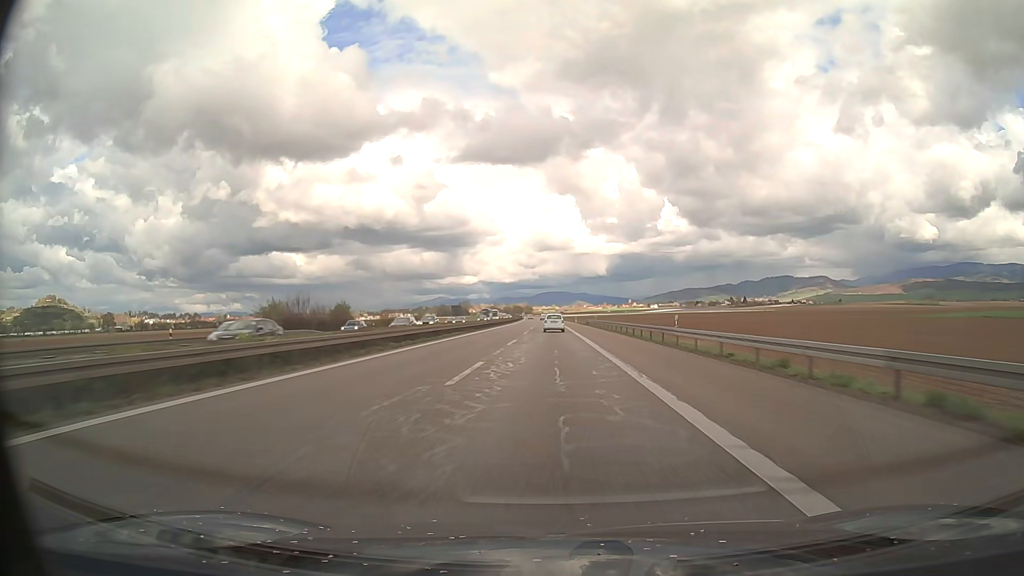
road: motorway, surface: asphalt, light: Day
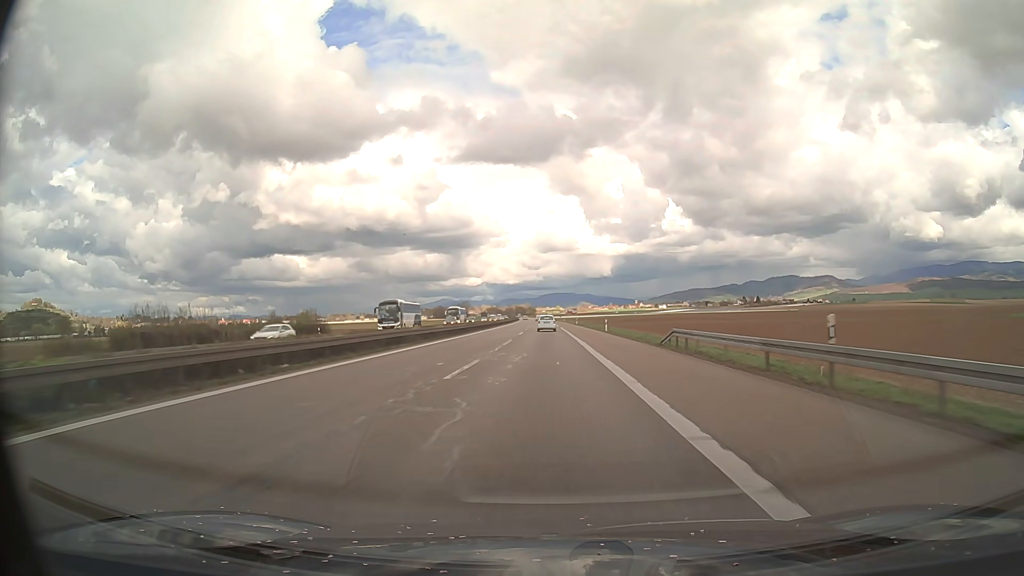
(-0.2, +70.1) m; 0°
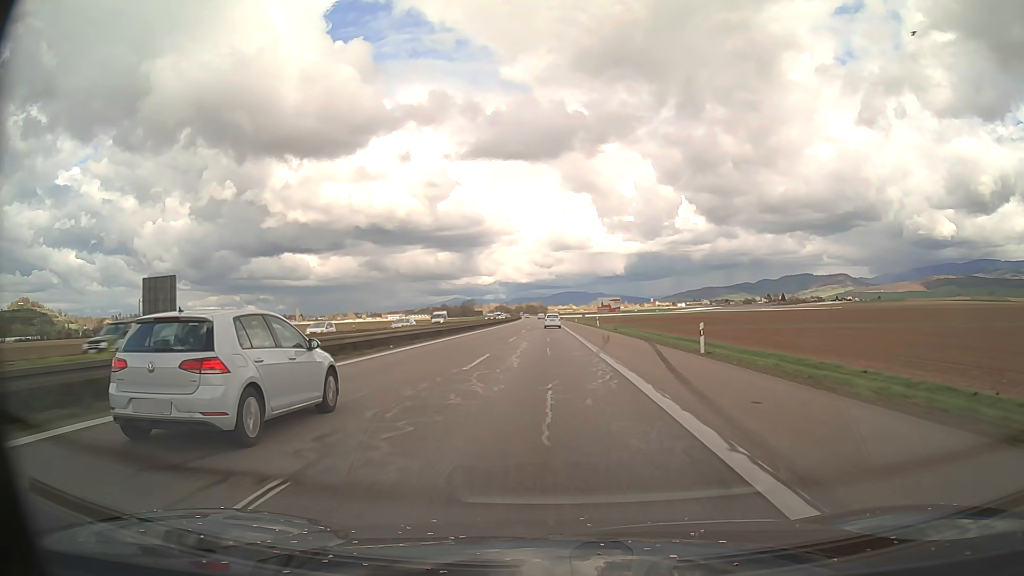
(-1.1, +87.8) m; -1°
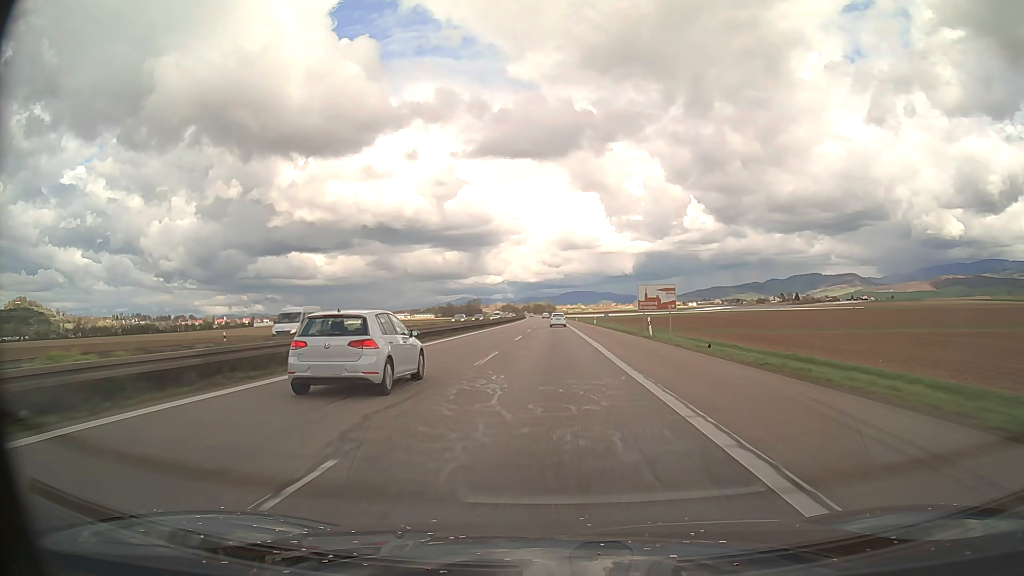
(-0.3, +34.9) m; -1°
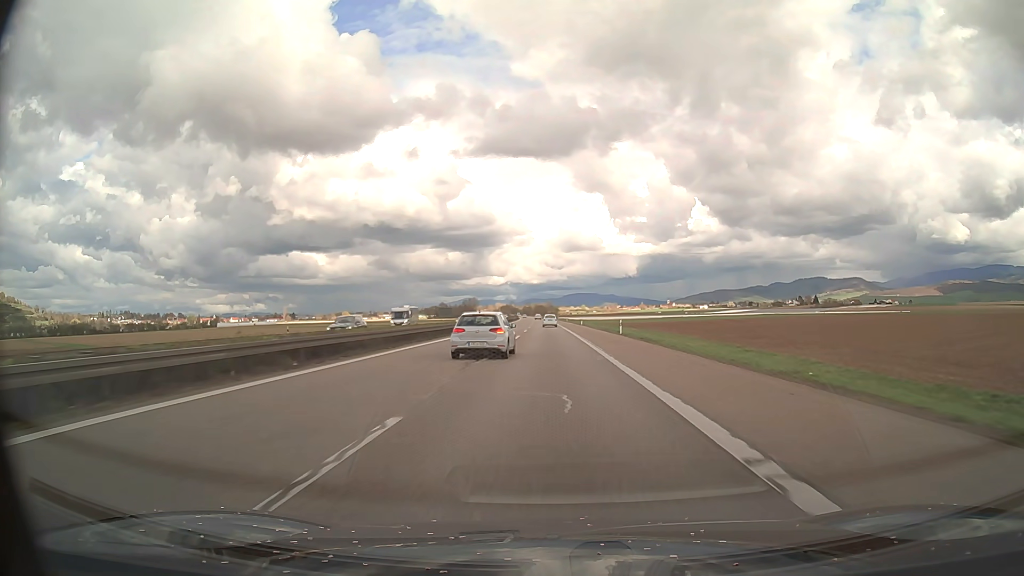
(-0.3, +87.1) m; 0°
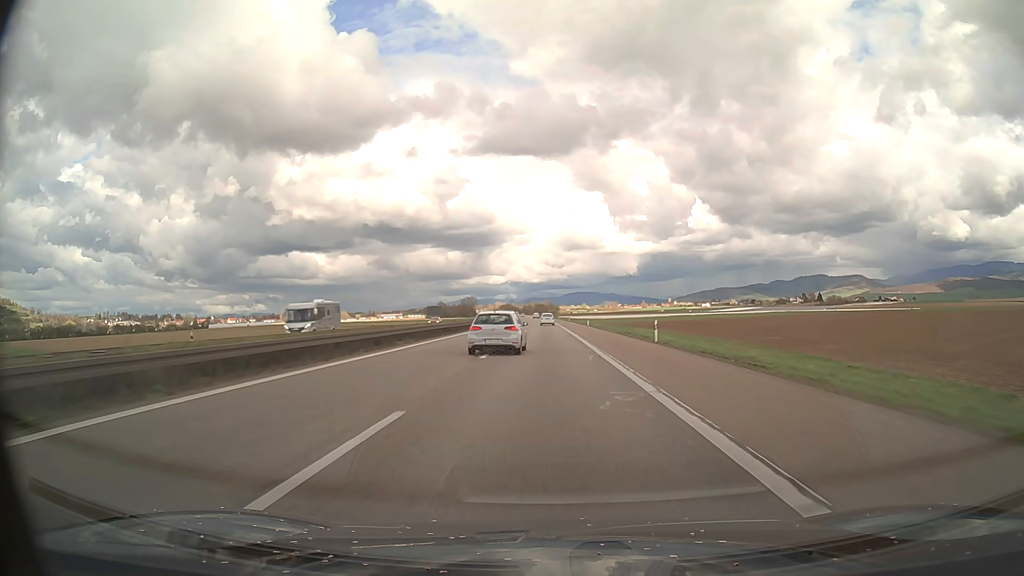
(0.0, +17.4) m; 0°
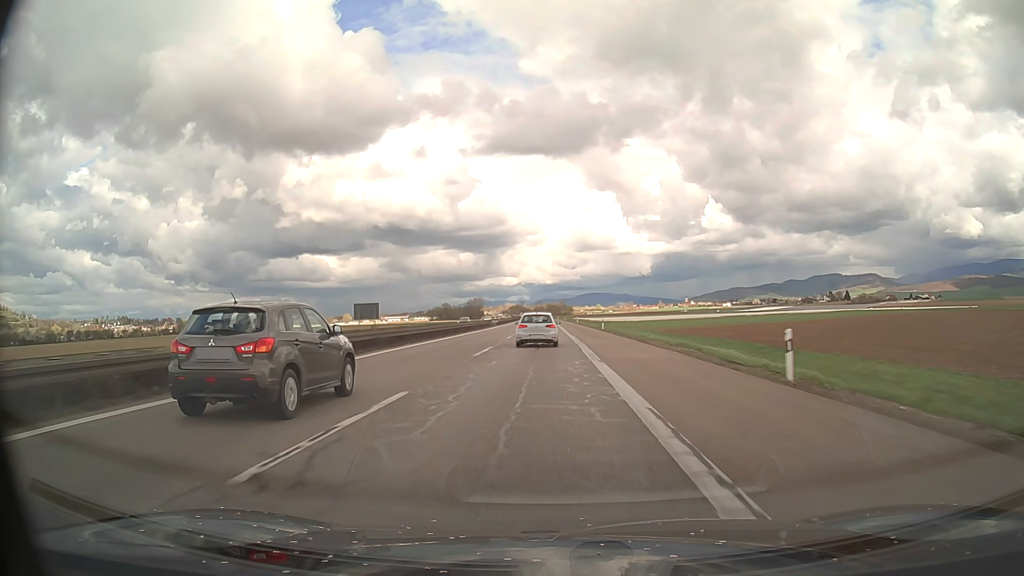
(-0.4, +69.7) m; -1°
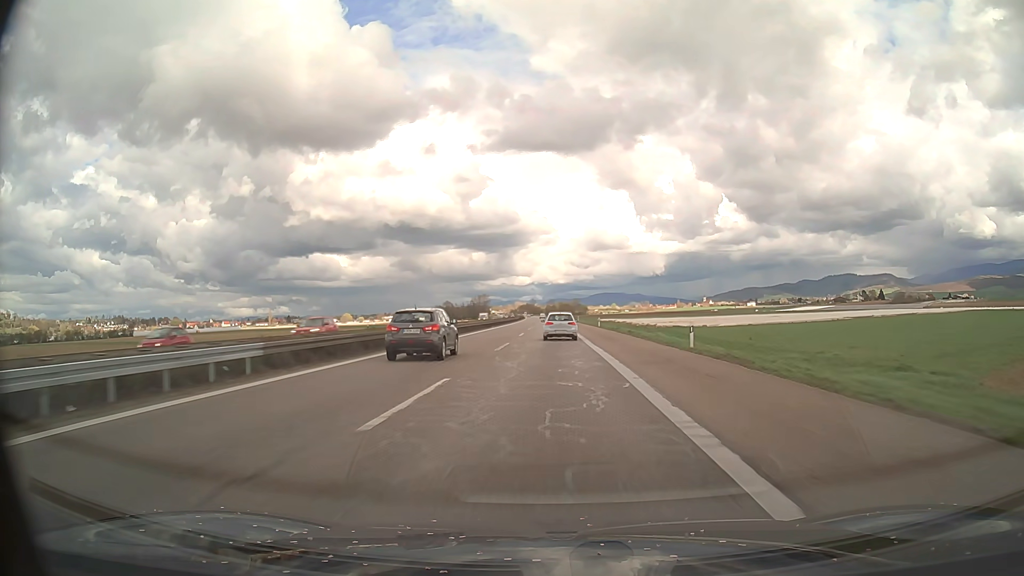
(-1.0, +87.1) m; -1°
